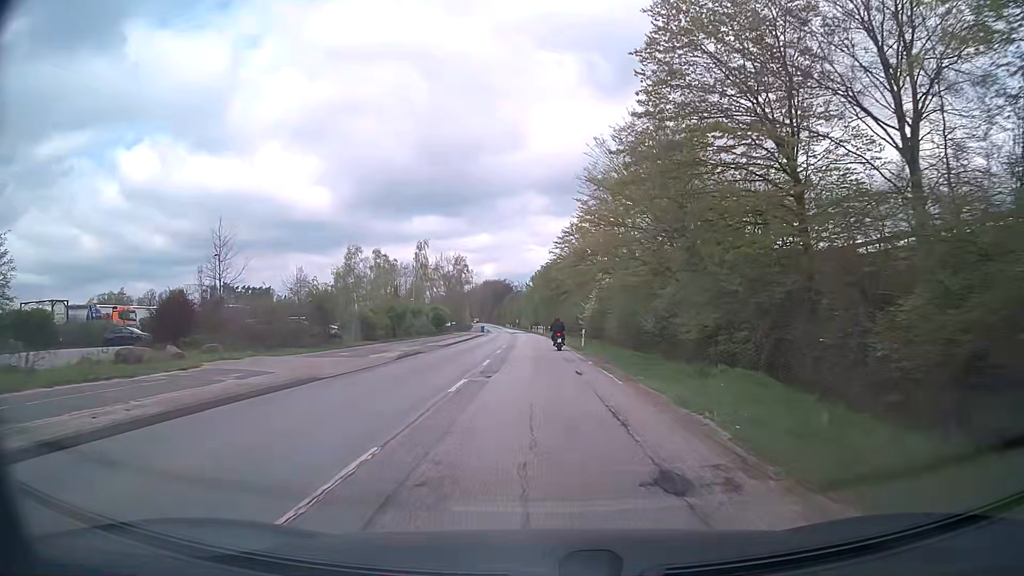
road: secondary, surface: asphalt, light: Day
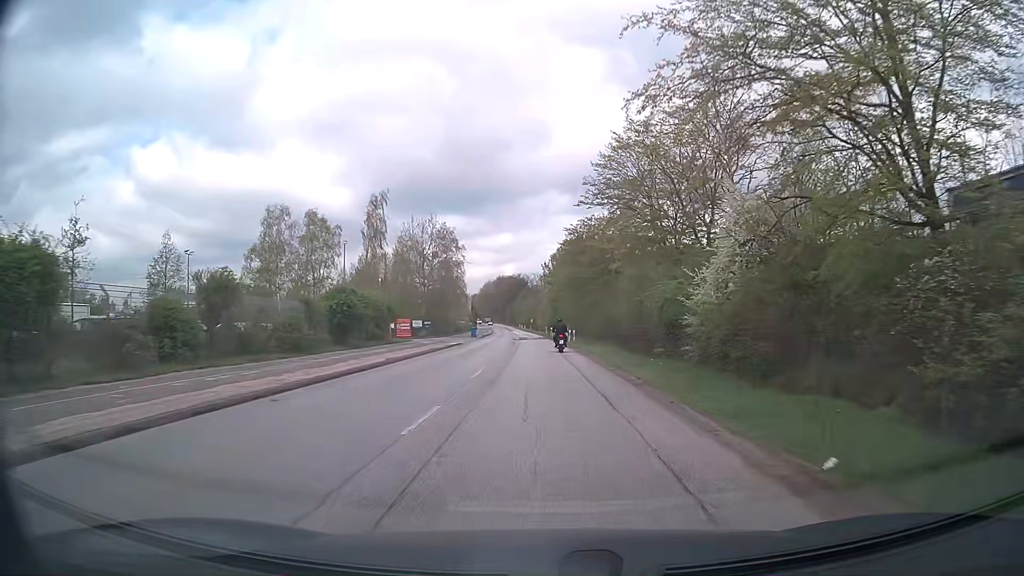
(-0.5, +41.1) m; -1°
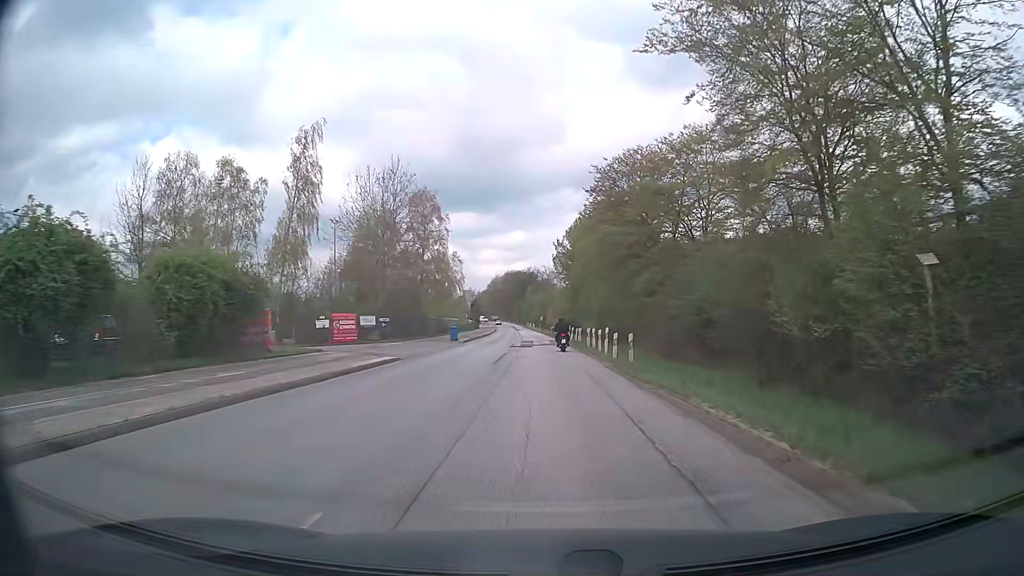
(-0.2, +24.5) m; -1°
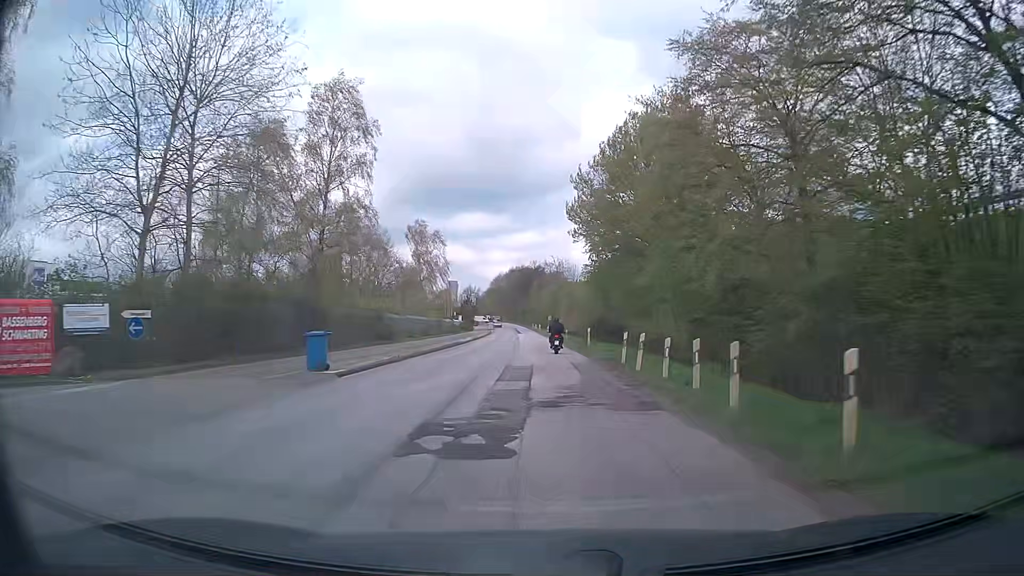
(-0.1, +32.3) m; 0°
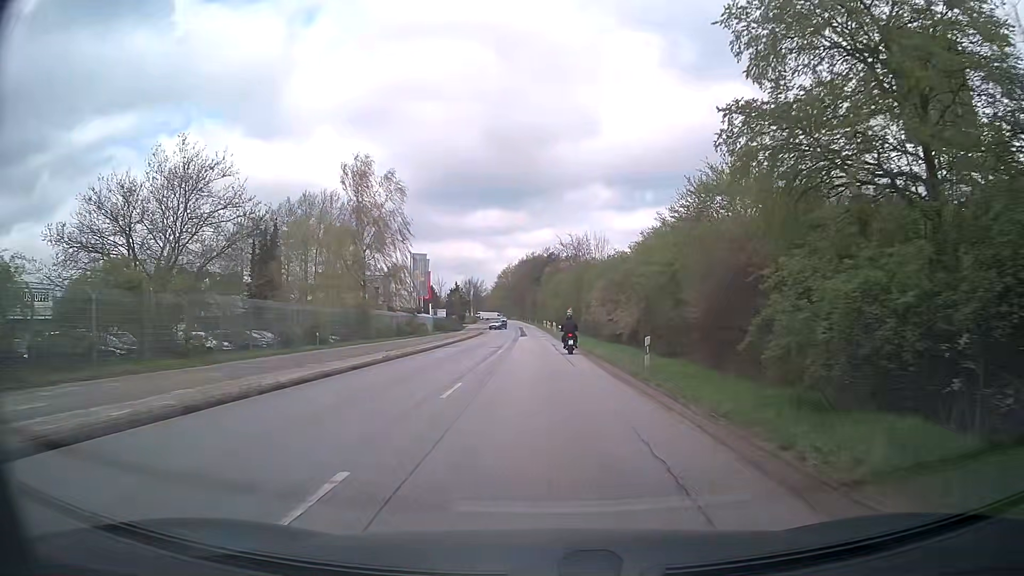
(-0.3, +38.5) m; -2°
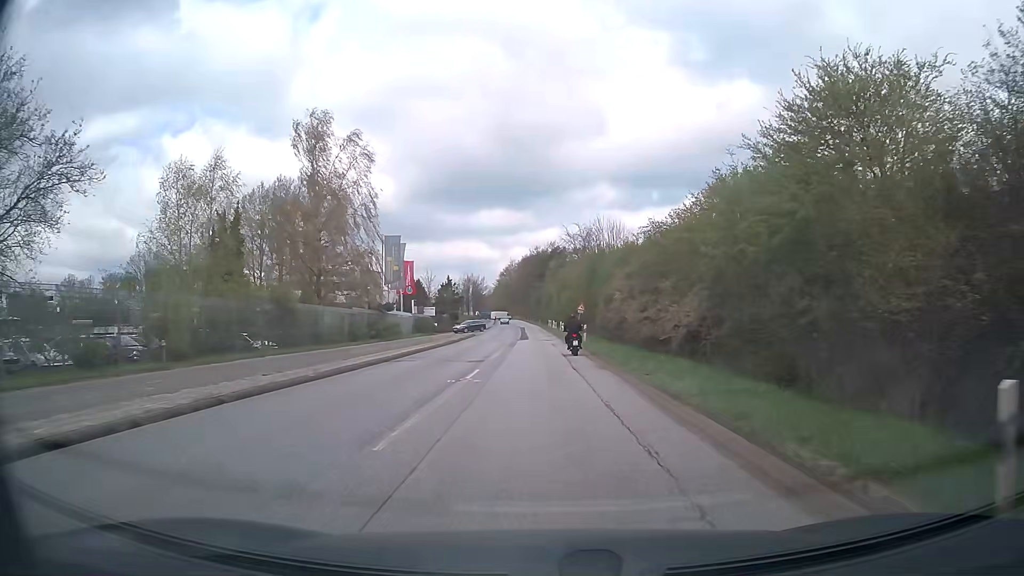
(0.0, +13.9) m; 0°
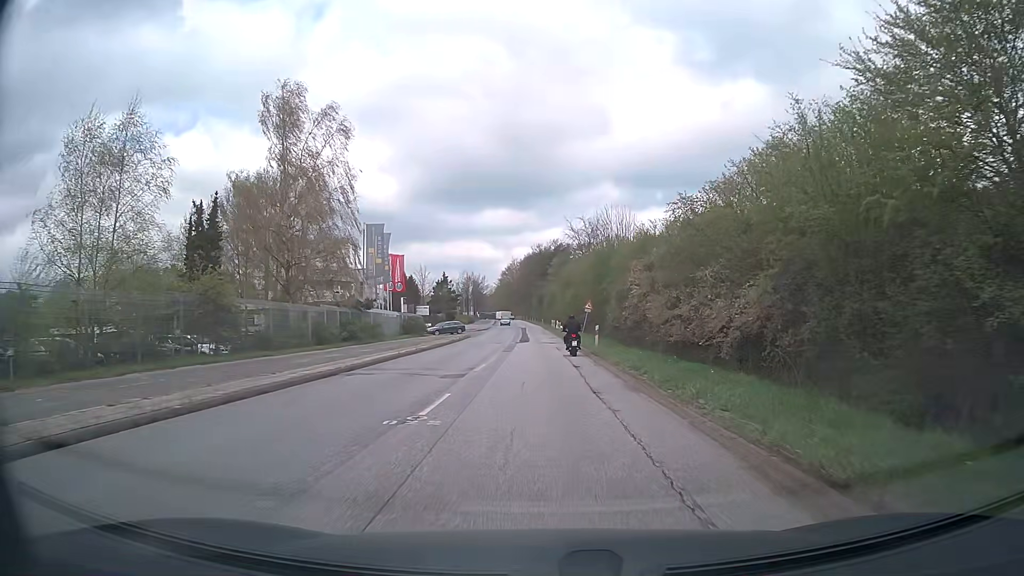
(0.0, +6.6) m; +1°
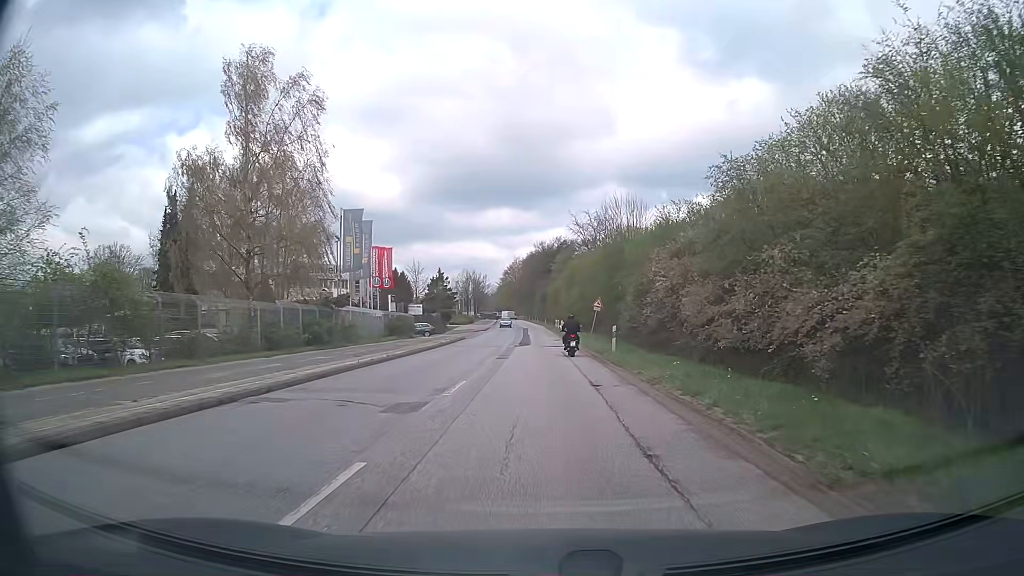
(-0.1, +6.4) m; -1°
(0, +10) (0, +20) (0, +30) (0, +40) (-1, +50) (-1, +60) (-1, +70) (-2, +80) (-2, +90) (-2, +100) m
